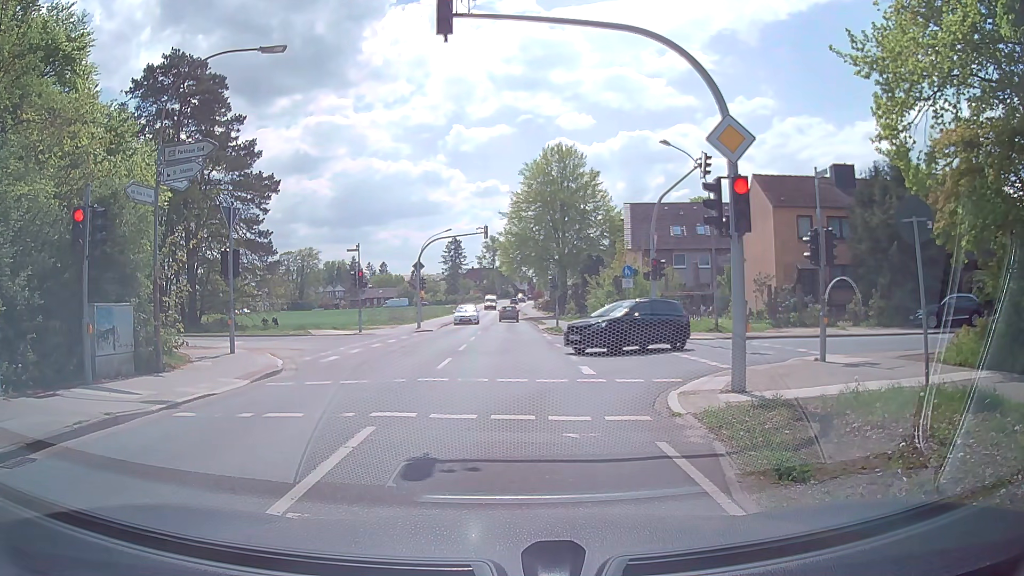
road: secondary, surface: asphalt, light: Day
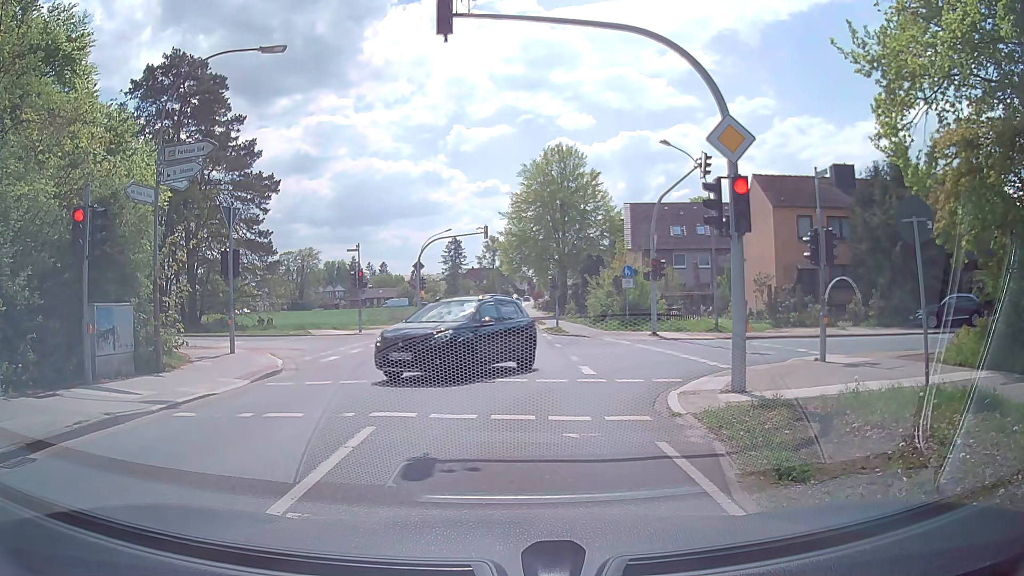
(0.0, 0.0) m; 0°
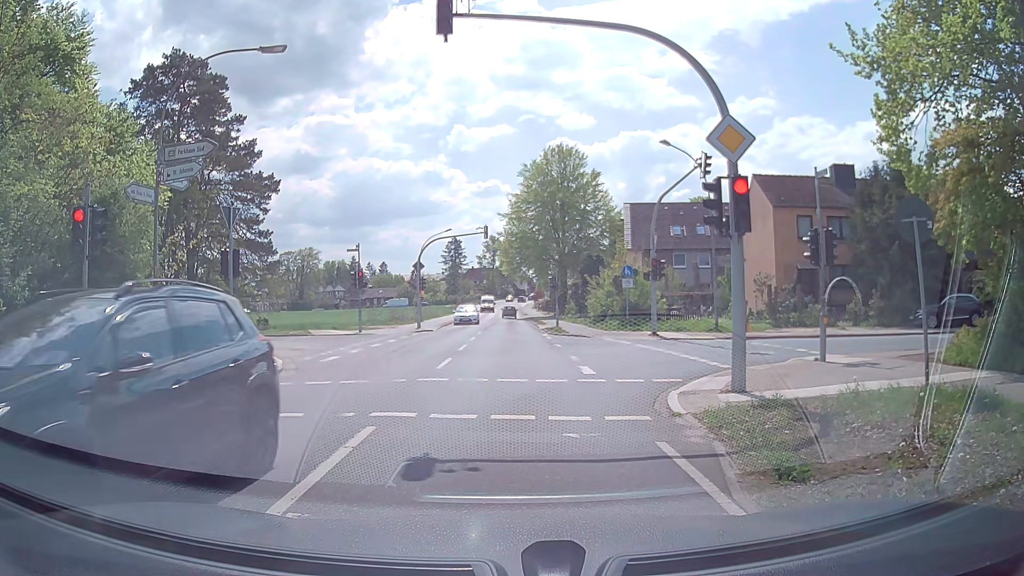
(0.0, 0.0) m; 0°
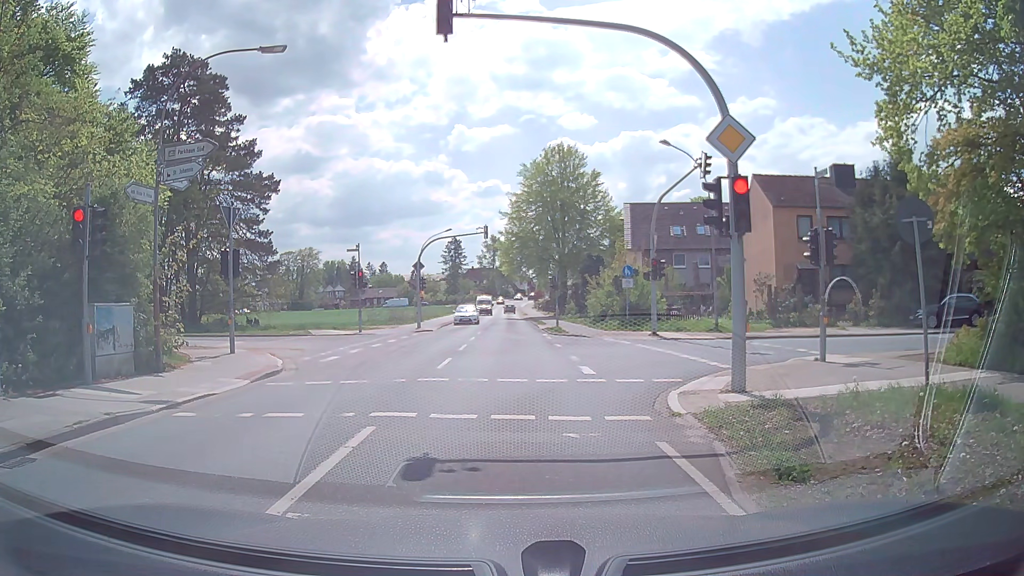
(0.0, 0.0) m; 0°
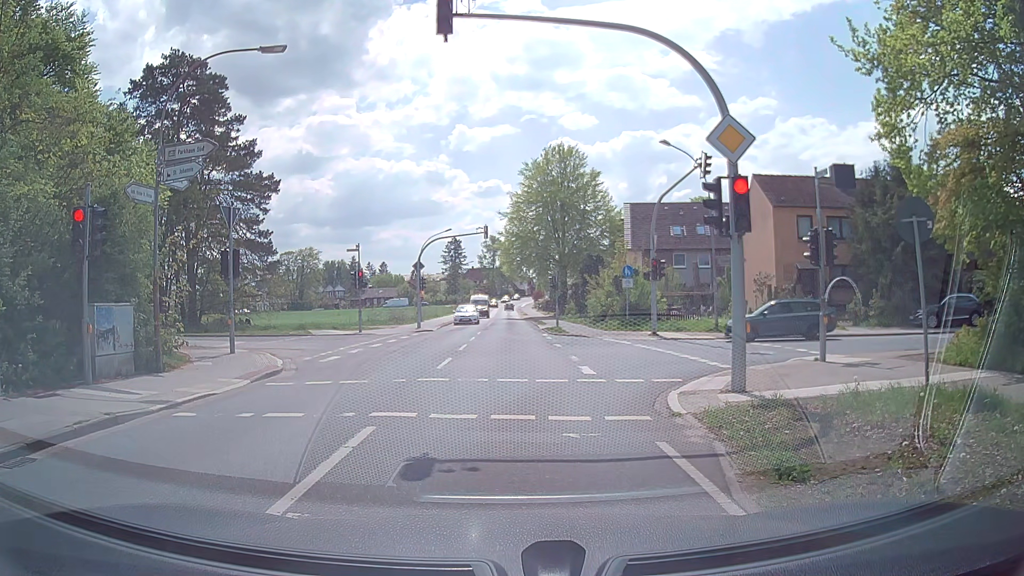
(0.0, 0.0) m; 0°
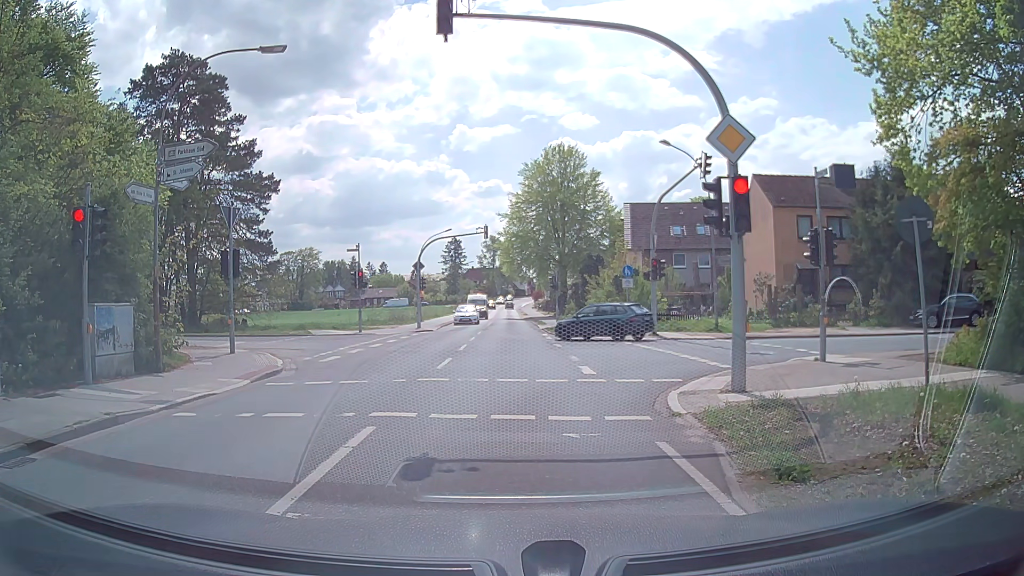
(0.0, 0.0) m; 0°
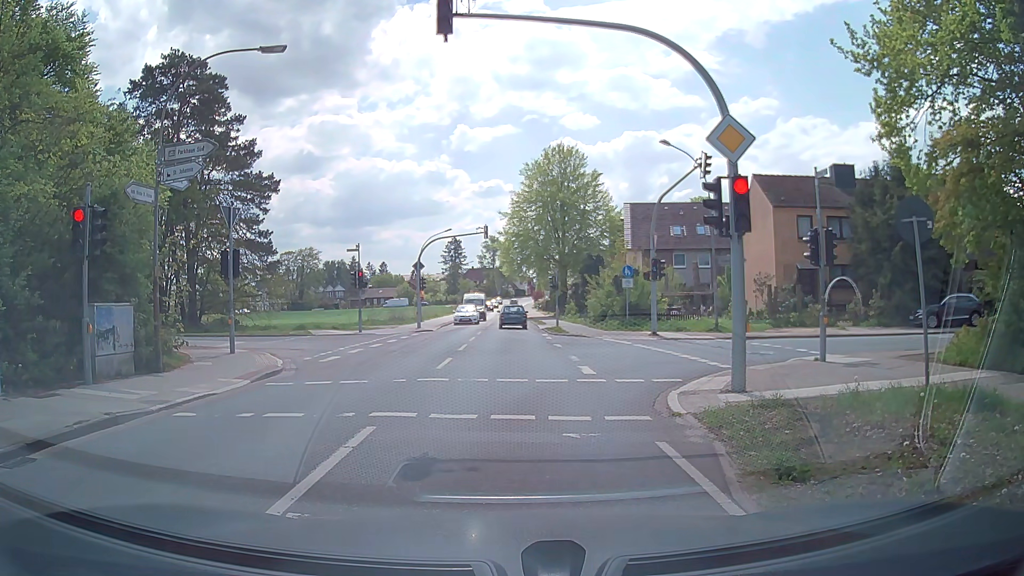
(0.0, 0.0) m; 0°
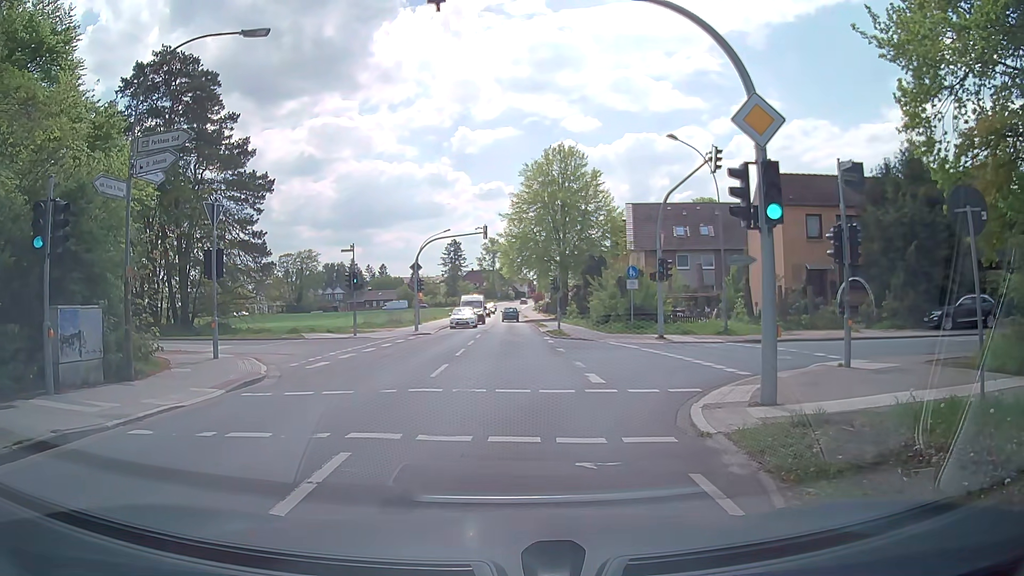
(0.0, +1.3) m; -1°
